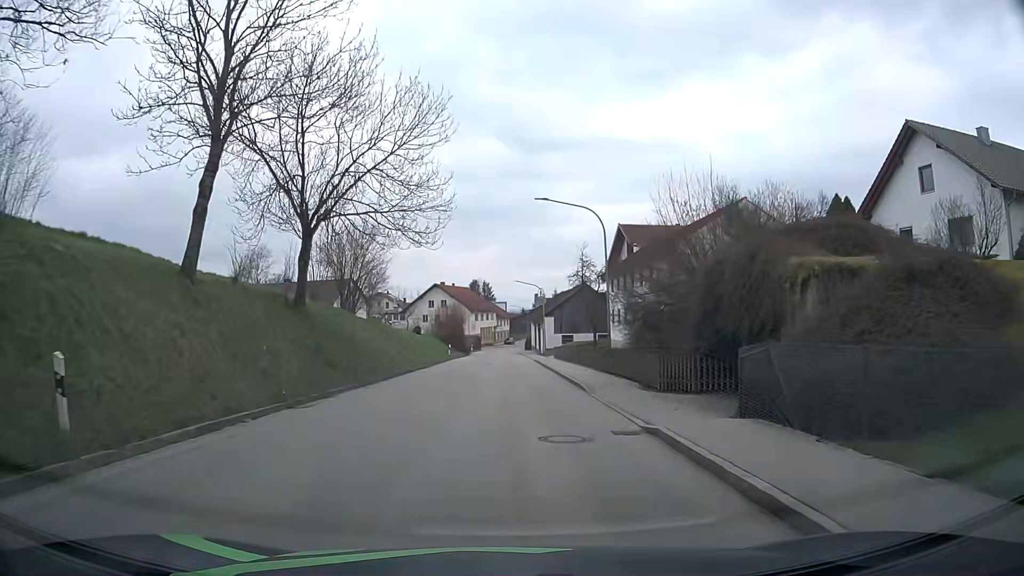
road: tertiary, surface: asphalt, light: Day
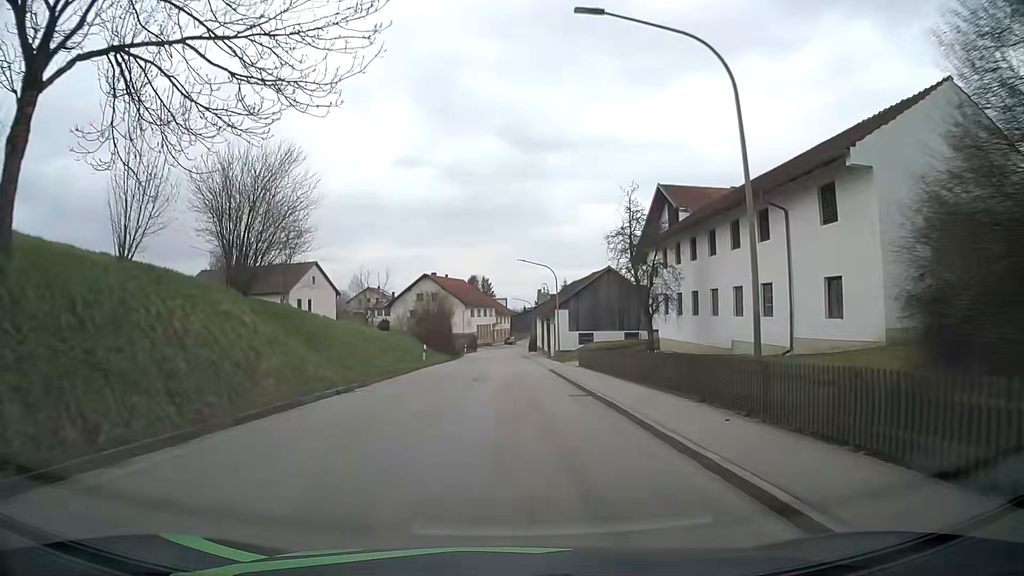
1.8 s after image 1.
(0.0, +17.6) m; 0°
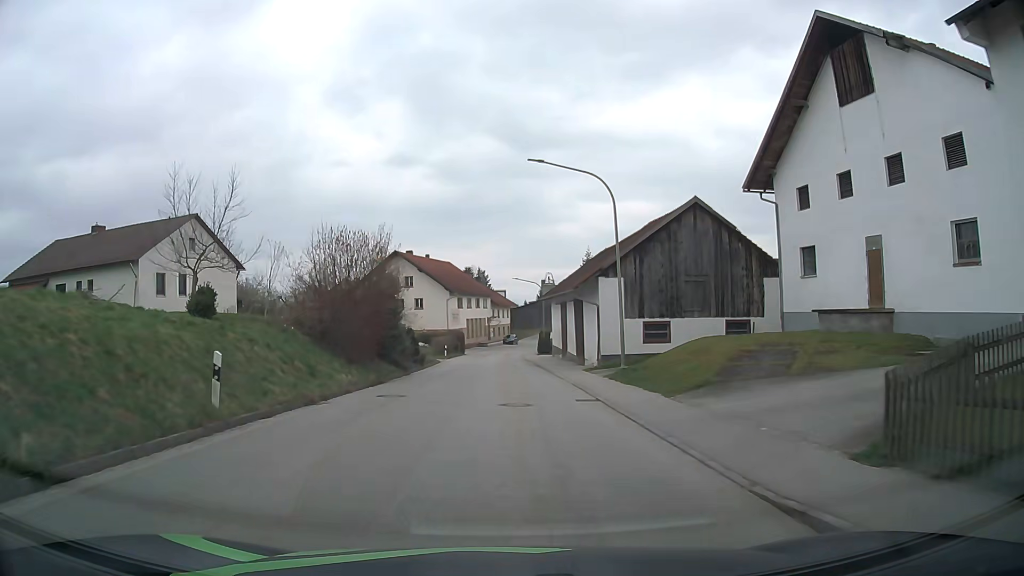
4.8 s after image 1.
(+0.1, +28.6) m; +1°
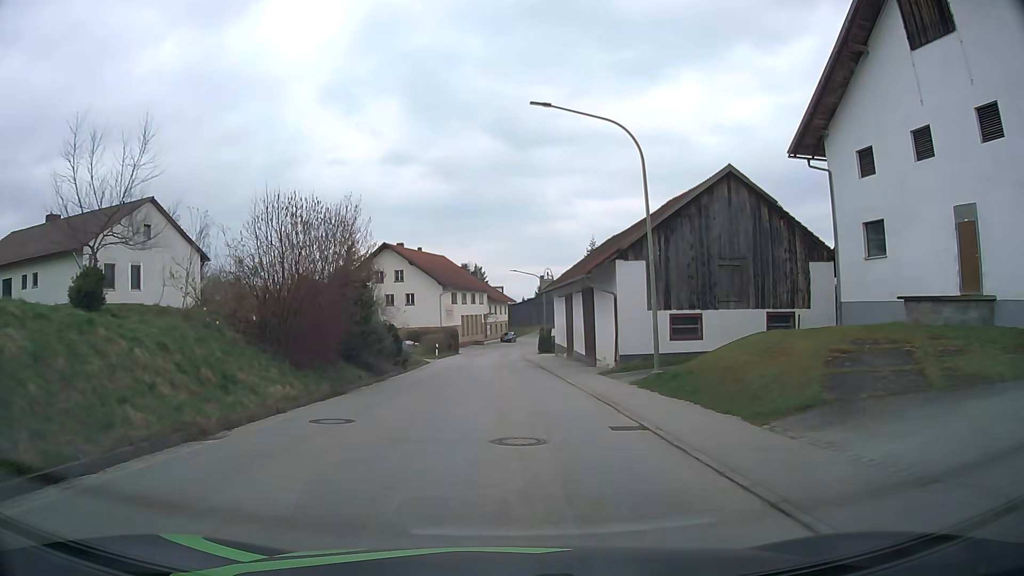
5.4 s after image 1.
(0.0, +5.7) m; 0°
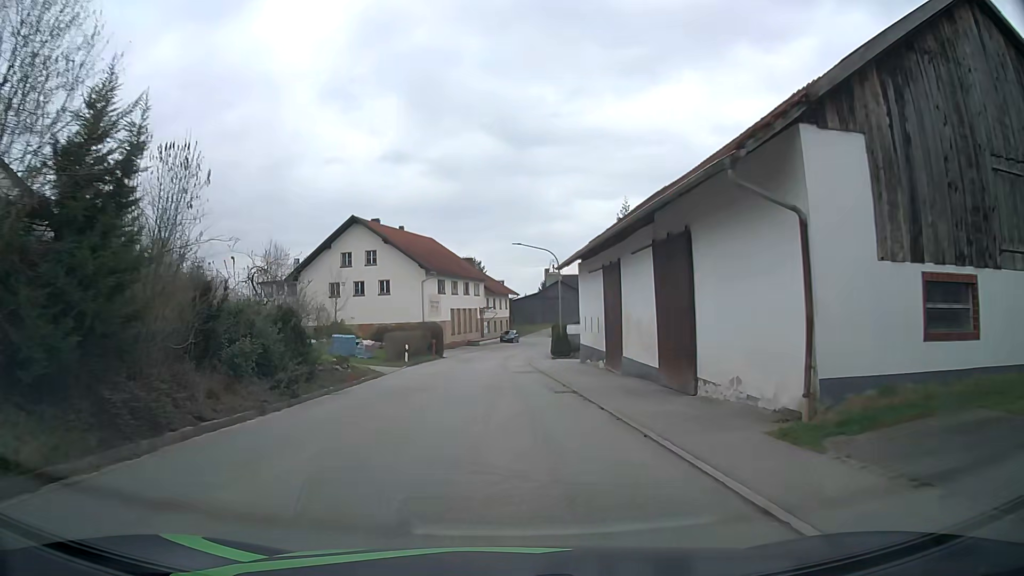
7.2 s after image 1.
(0.0, +16.9) m; 0°
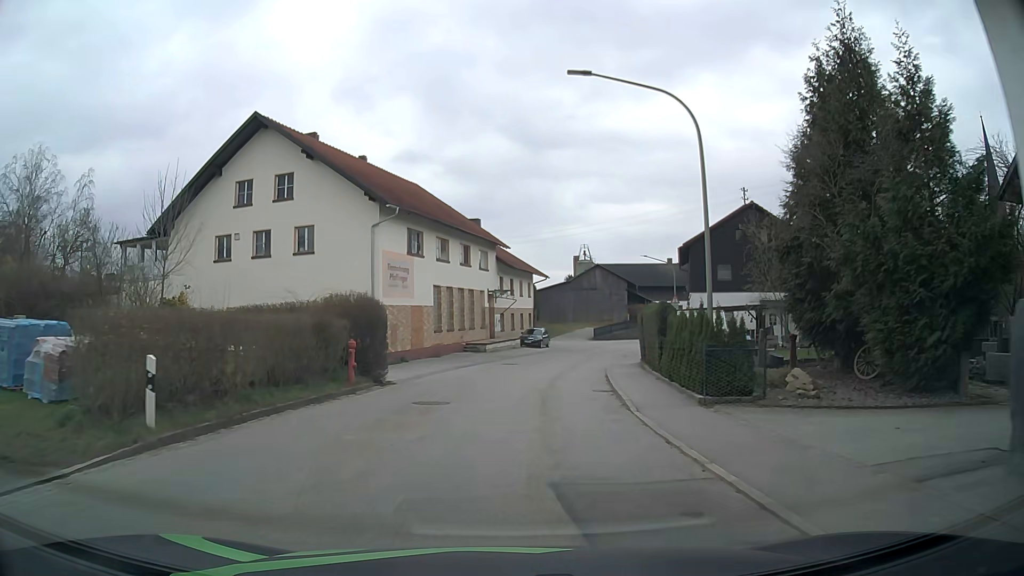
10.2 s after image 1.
(-0.5, +29.5) m; -1°
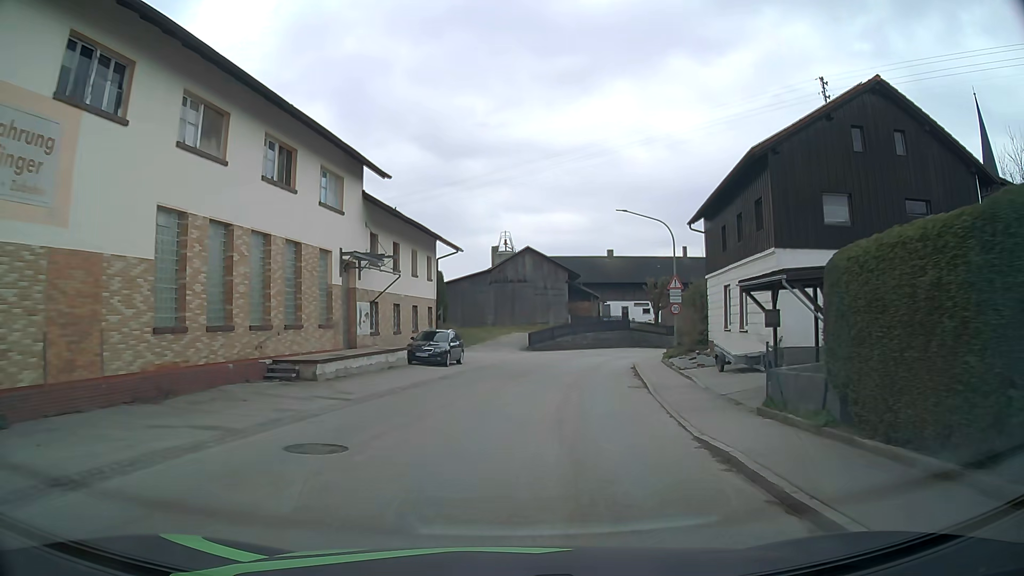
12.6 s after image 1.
(+1.2, +23.9) m; +7°
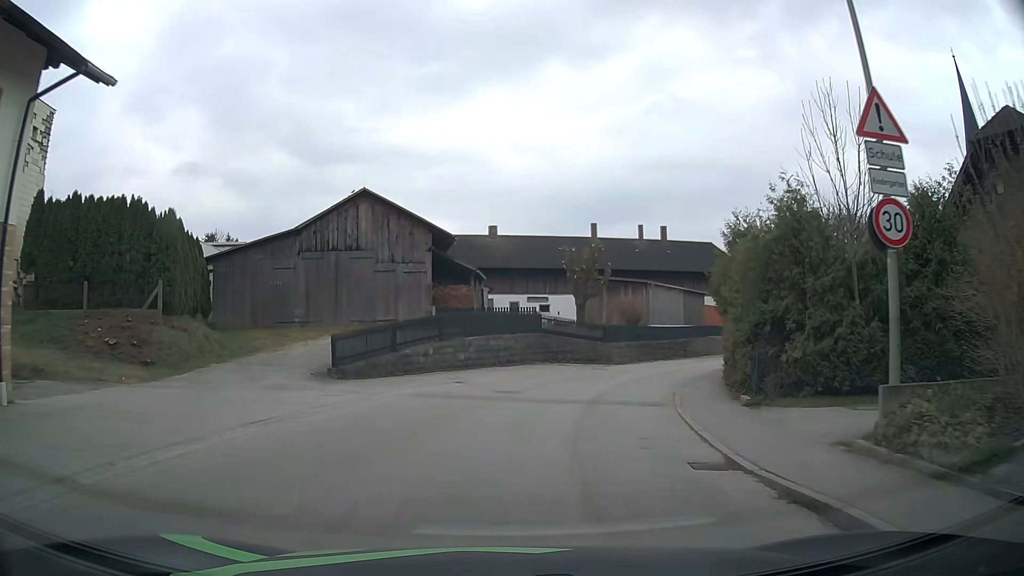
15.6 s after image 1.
(+2.5, +27.6) m; +10°
(+1, +10) (+3, +20) (+6, +29) (+11, +38) (+16, +46) (+22, +55) (+27, +63) (+32, +72) (+37, +81) (+42, +89) m
